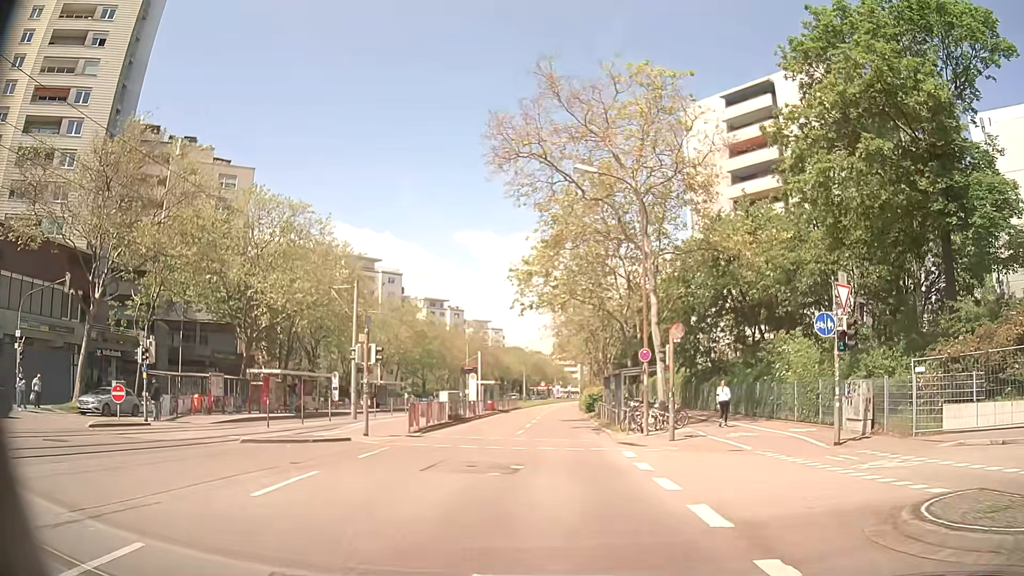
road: tertiary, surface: asphalt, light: Day
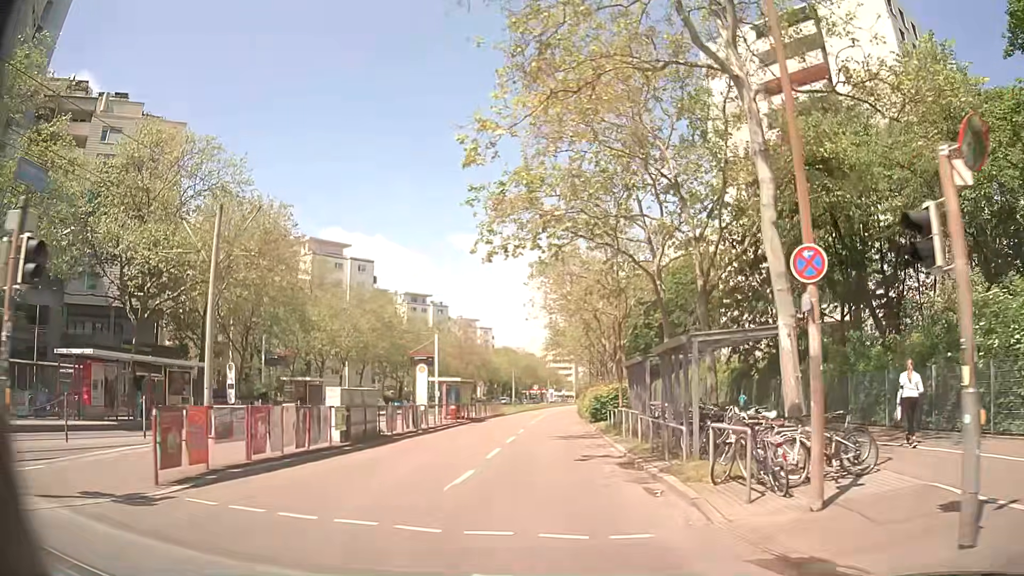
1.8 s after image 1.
(+0.1, +15.7) m; 0°
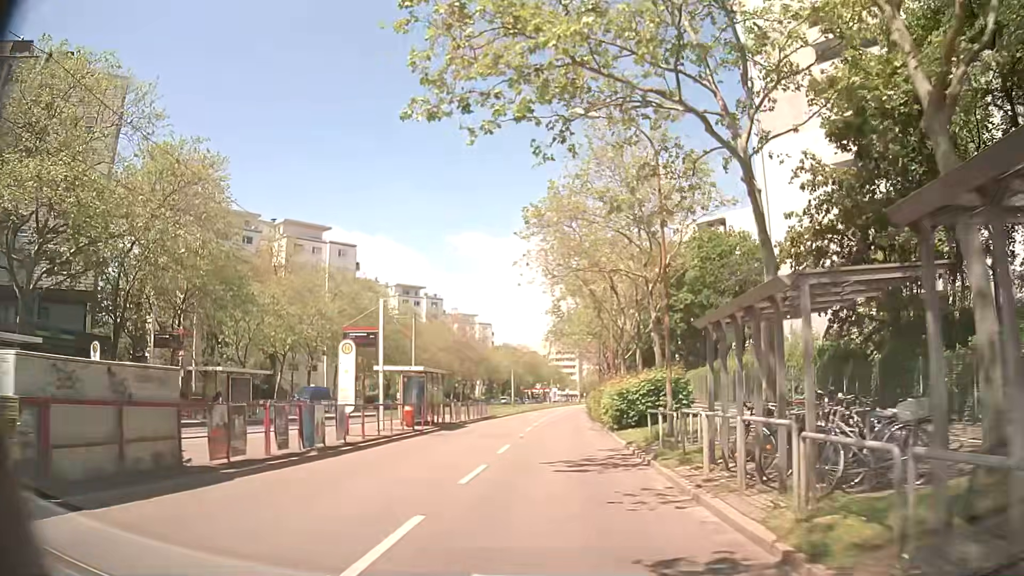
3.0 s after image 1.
(0.0, +11.8) m; 0°
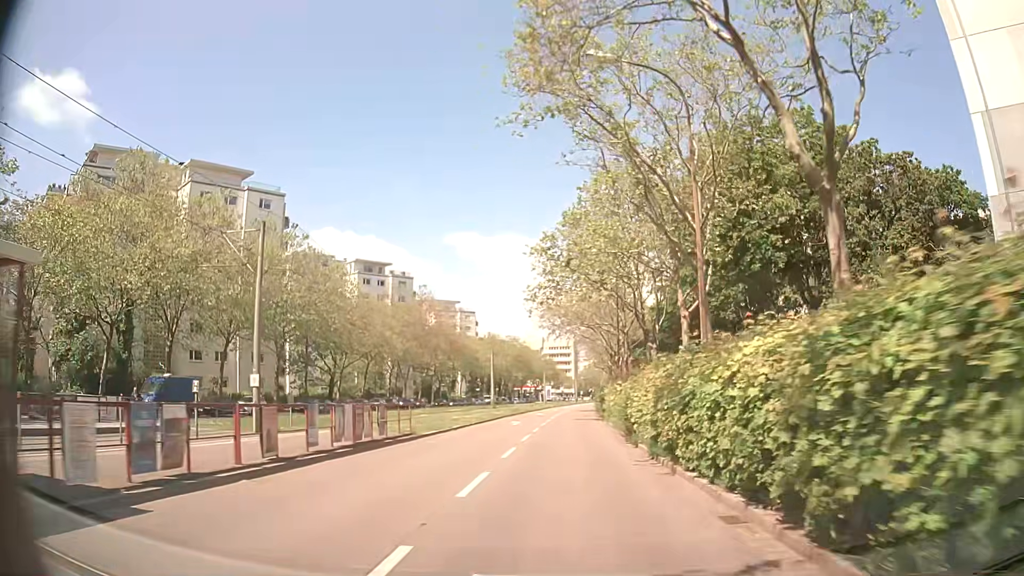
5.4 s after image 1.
(+0.1, +26.2) m; 0°
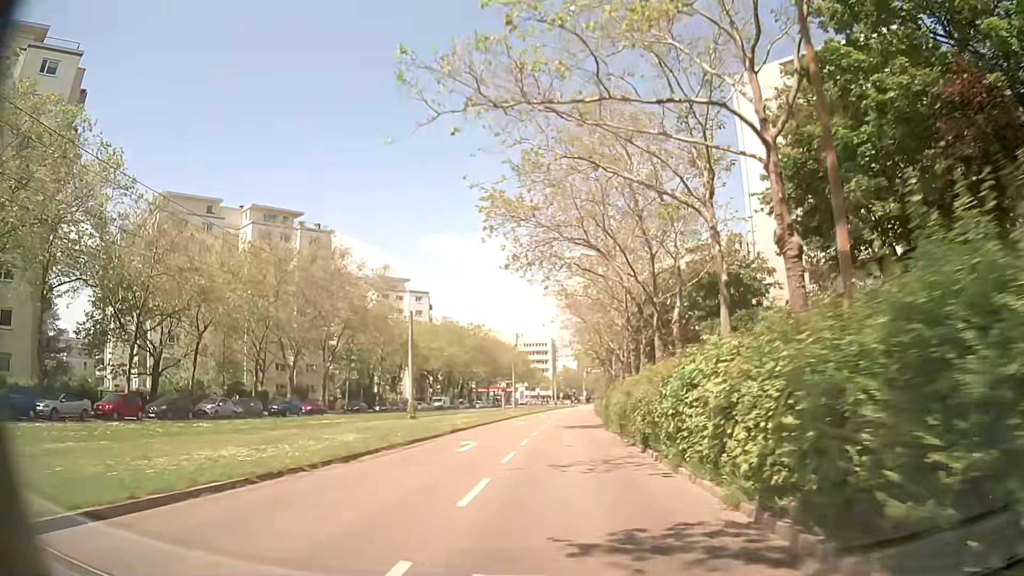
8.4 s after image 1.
(+0.8, +36.6) m; +2°
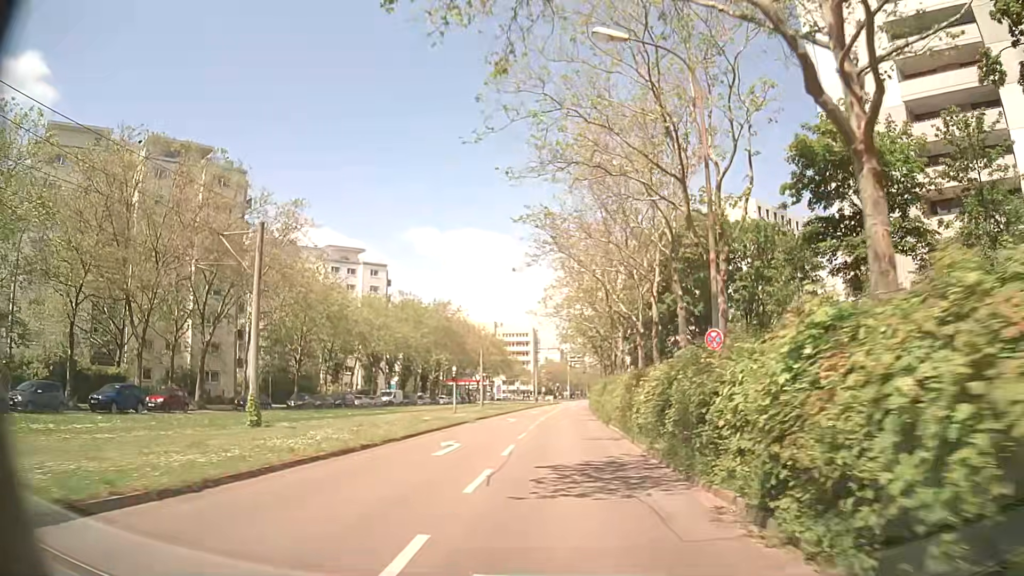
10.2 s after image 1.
(+0.3, +22.9) m; +1°
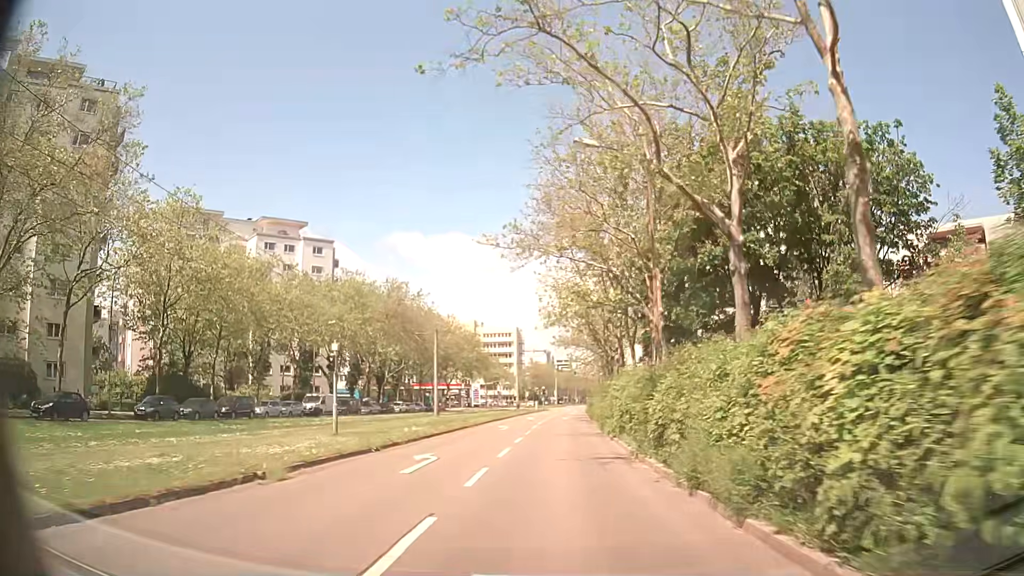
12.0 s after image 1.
(+0.5, +22.5) m; +2°
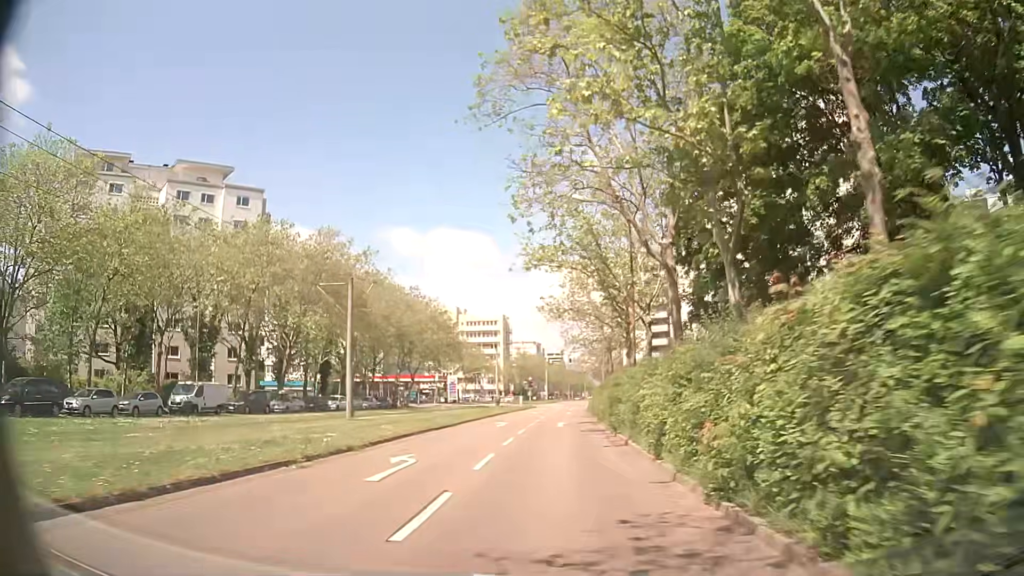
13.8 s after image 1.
(+0.1, +22.3) m; 0°
(0, +10) (0, +20) (0, +30) (+1, +40) (+1, +50) (+1, +60) (+2, +70) (+2, +80) (+3, +90) (+3, +100) m
